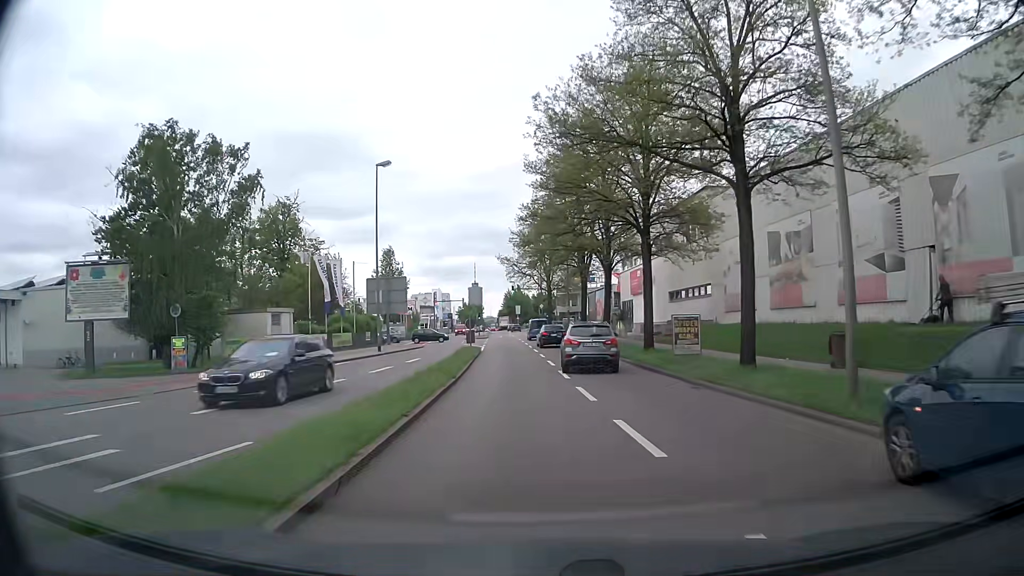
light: Day
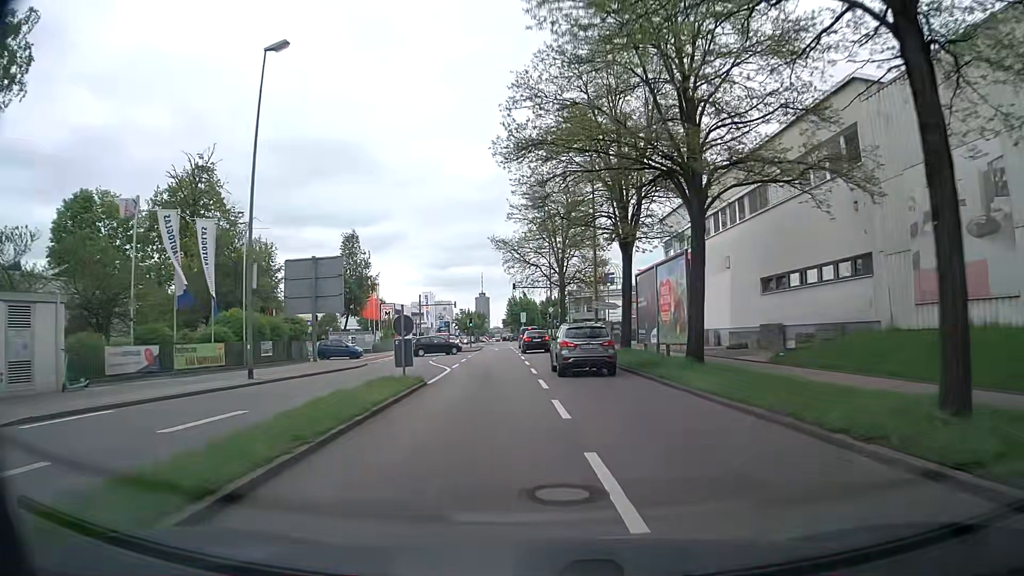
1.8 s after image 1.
(-0.4, +20.9) m; -1°
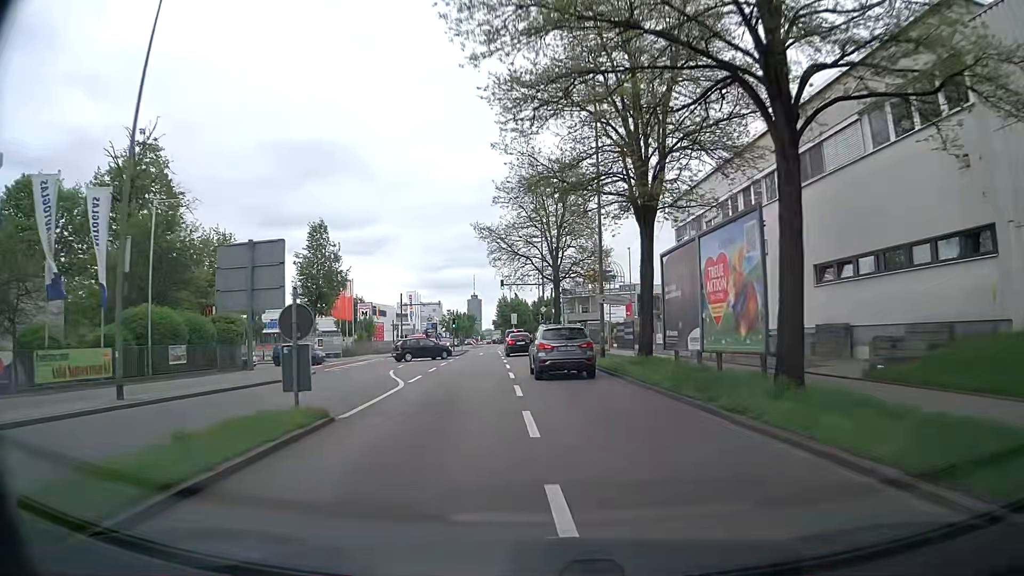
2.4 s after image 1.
(+0.1, +7.6) m; +1°
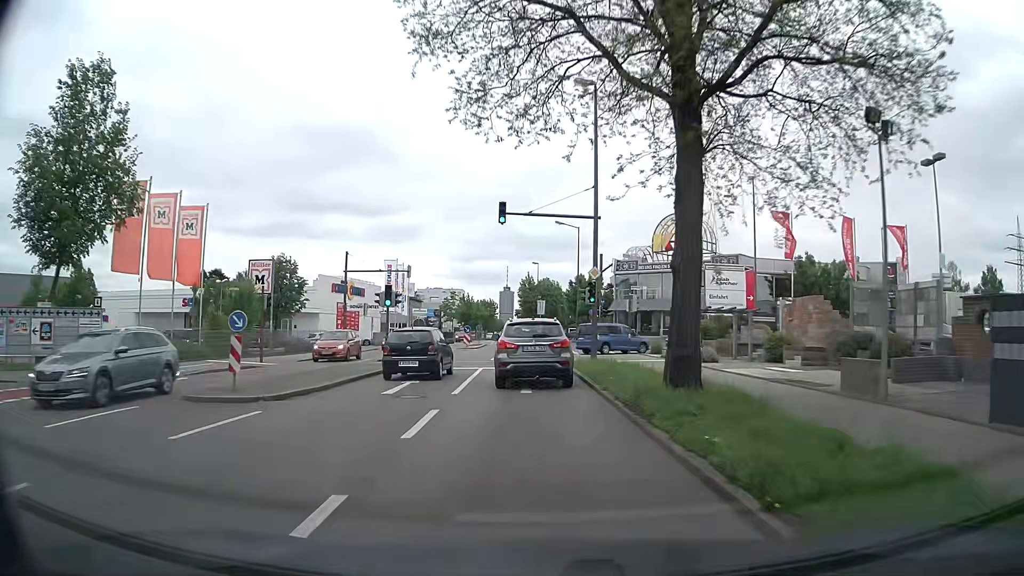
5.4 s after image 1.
(-0.4, +36.5) m; -3°
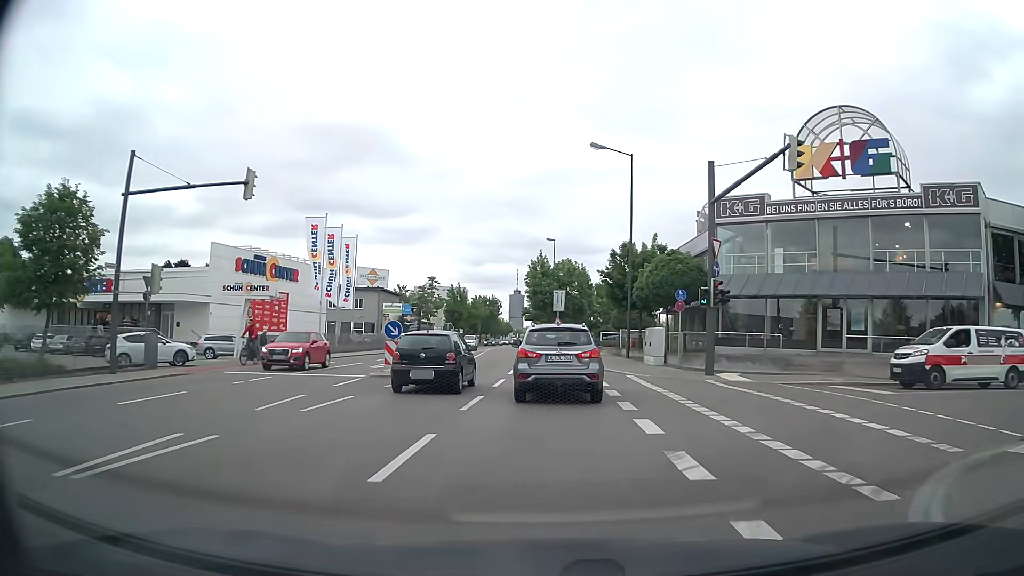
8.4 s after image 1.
(-0.7, +31.7) m; -1°
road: secondary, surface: asphalt
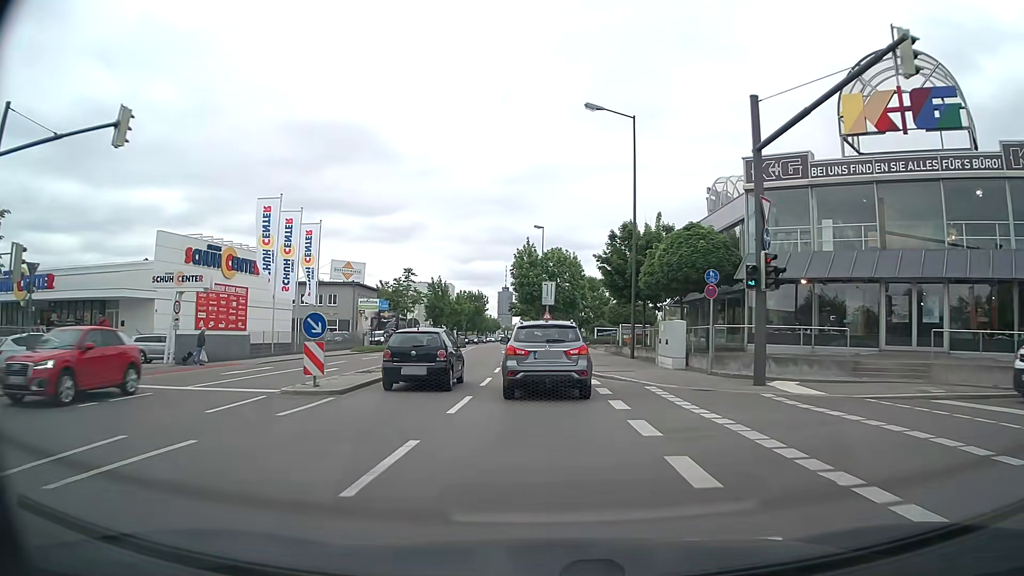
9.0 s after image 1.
(+0.1, +6.8) m; +1°
(0, +10) (0, +20) (0, +30) (-1, +40) (-1, +50) (-2, +60) (-3, +70) (-3, +80) (-3, +90) (-3, +100) m
